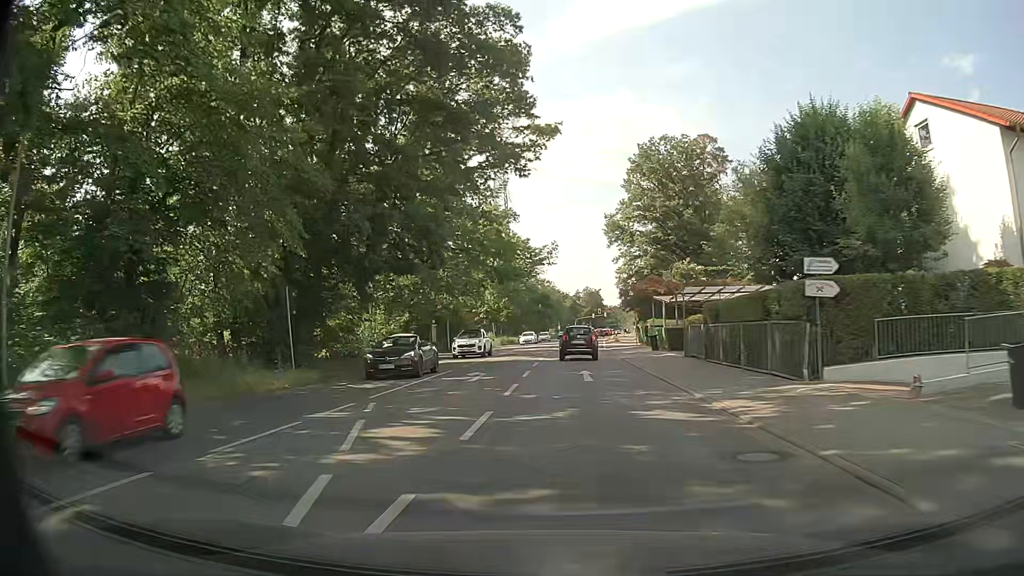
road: primary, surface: asphalt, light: Day
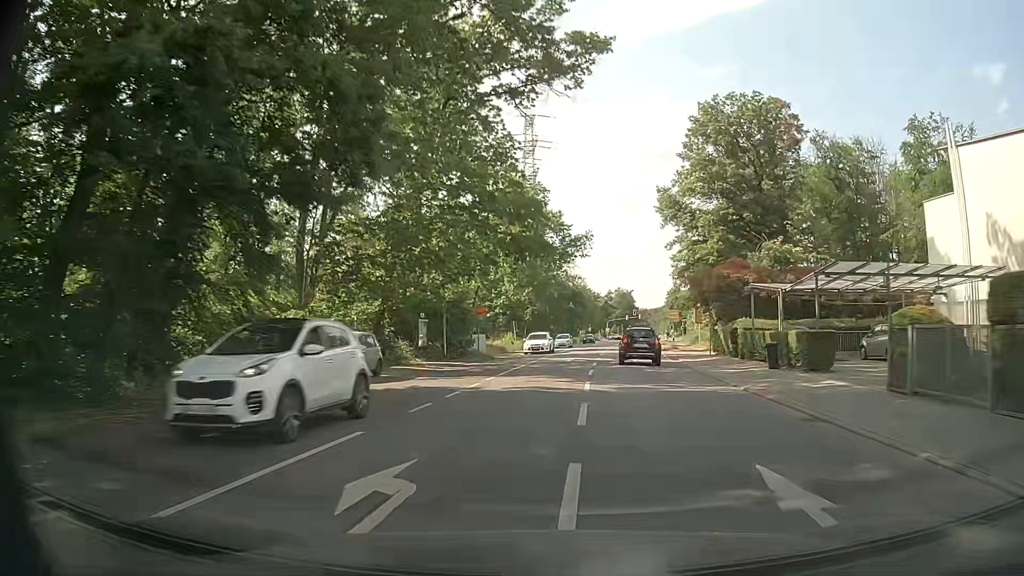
(-0.5, +16.7) m; -2°
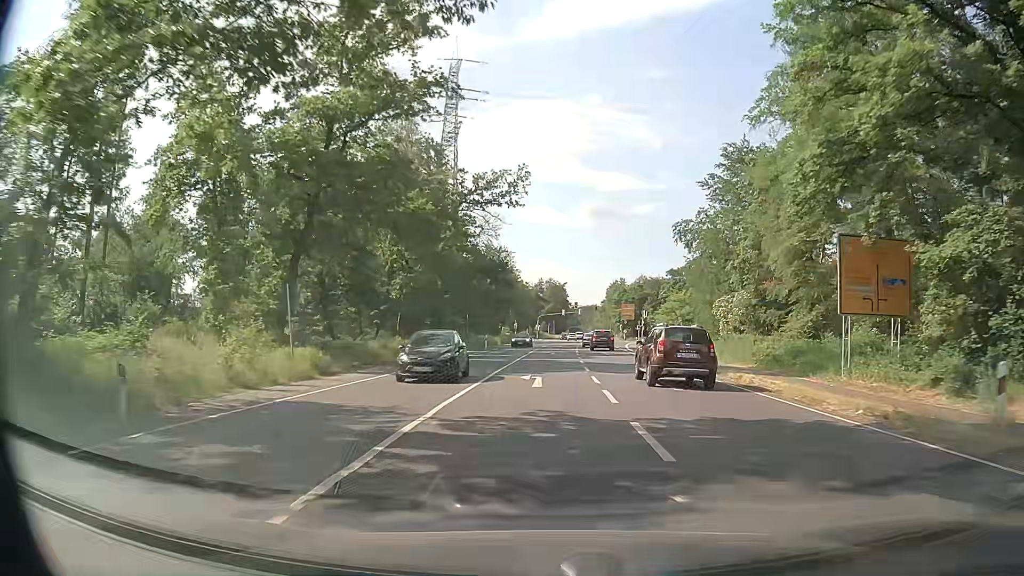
(+2.5, +45.0) m; +7°
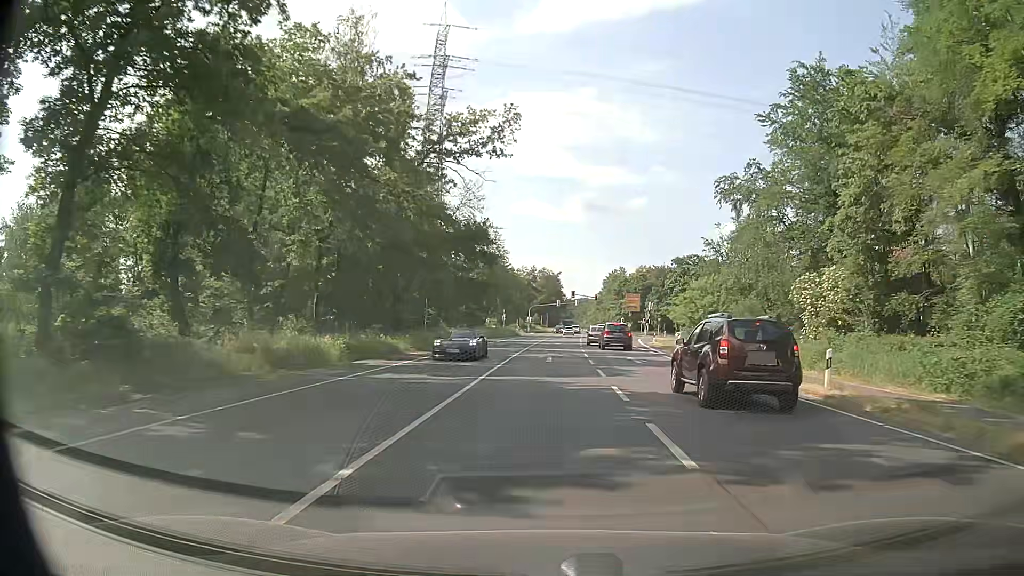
(0.0, +17.7) m; 0°
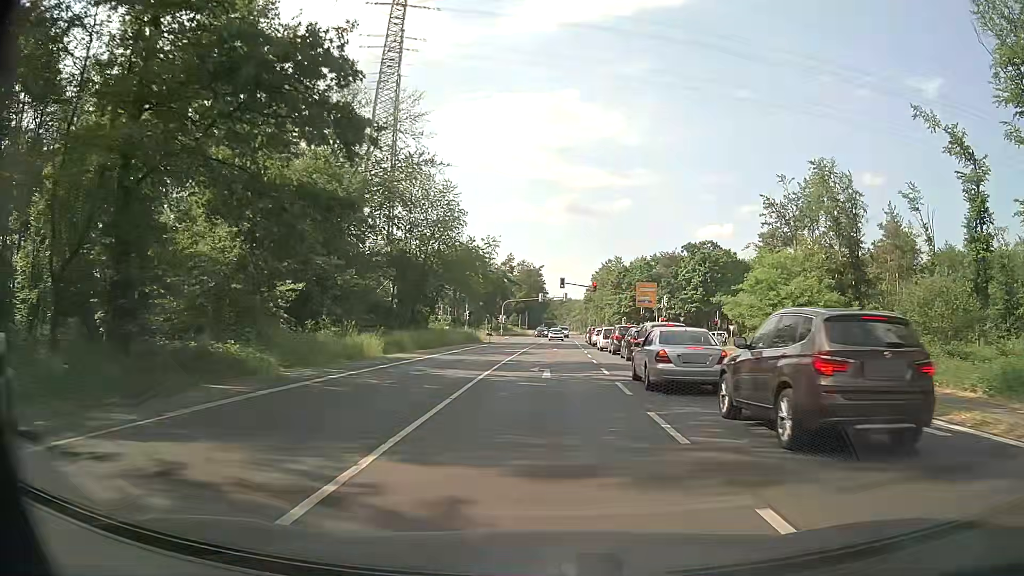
(+0.8, +34.9) m; +2°
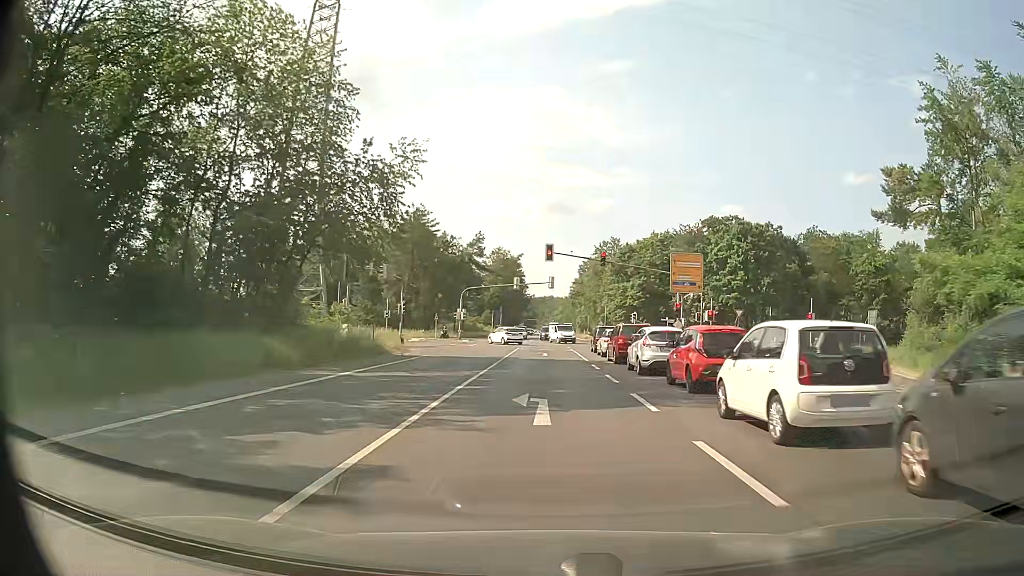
(+0.5, +33.2) m; +2°
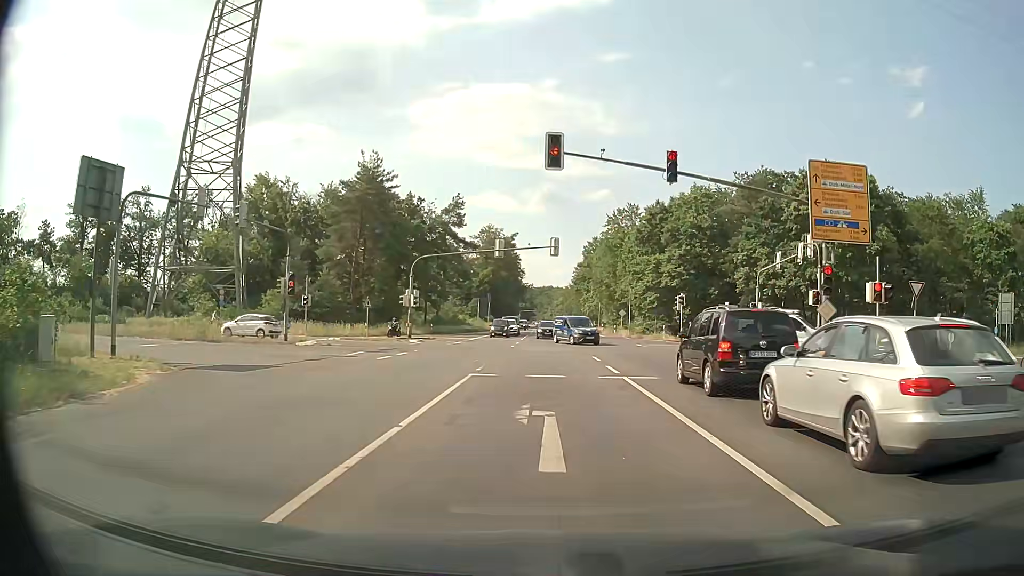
(+0.1, +27.5) m; +1°
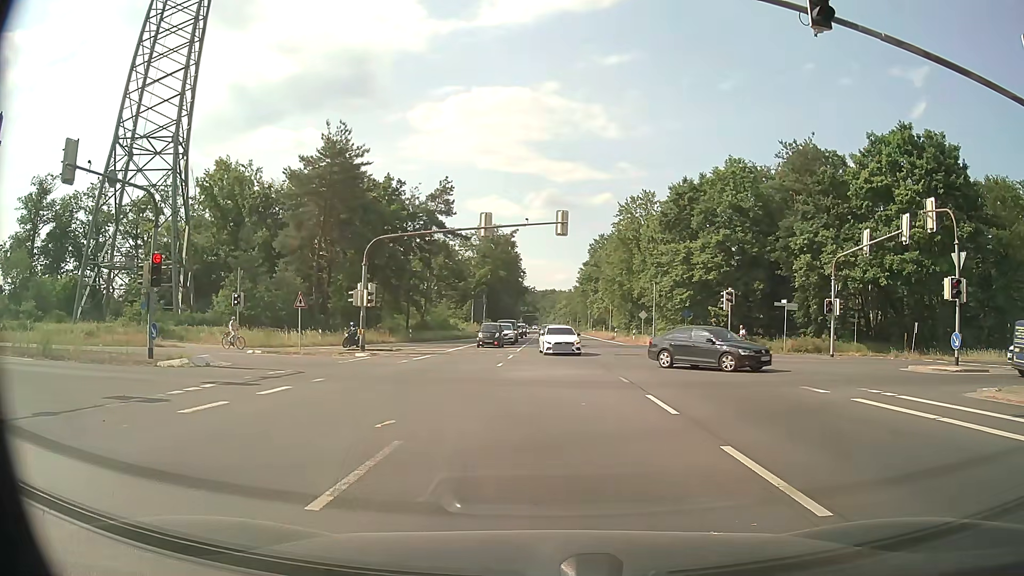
(-0.1, +12.2) m; 0°
